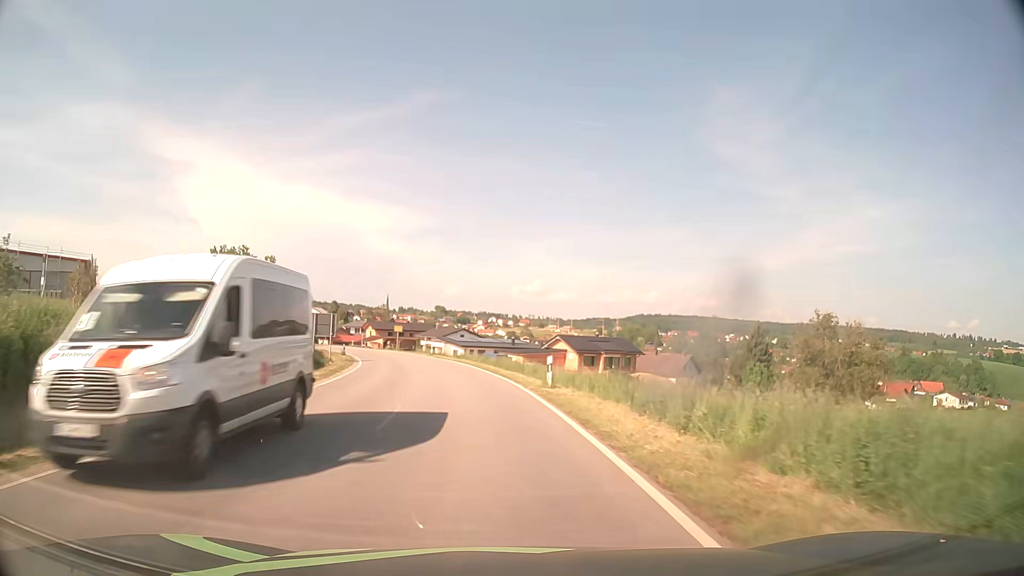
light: Day
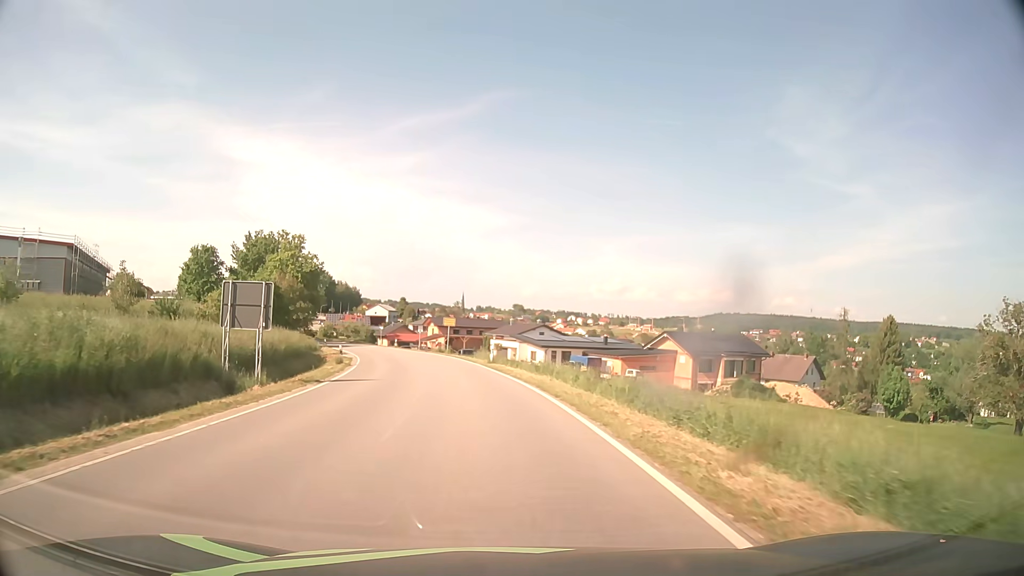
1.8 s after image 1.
(-1.7, +25.0) m; -7°
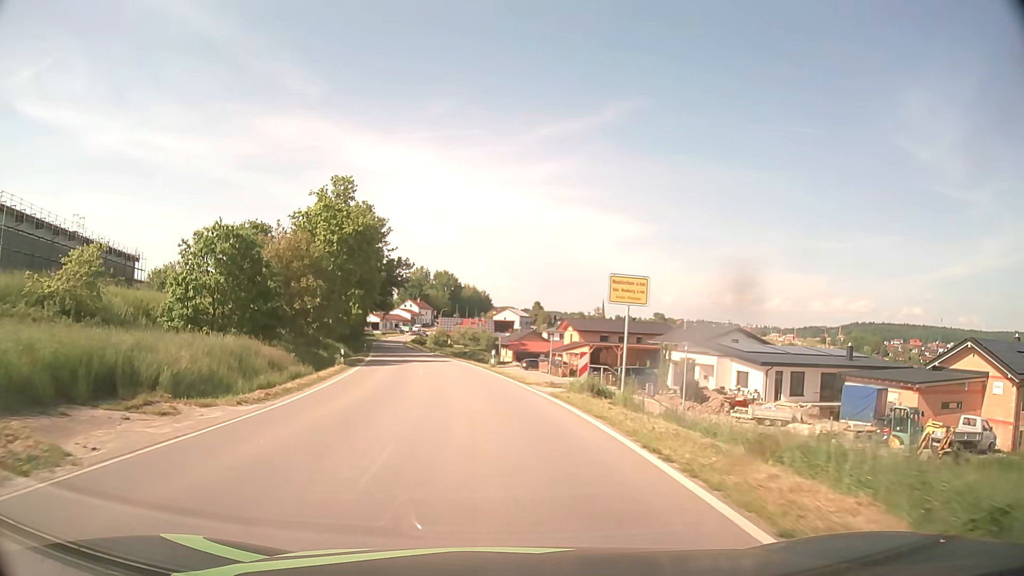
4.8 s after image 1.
(-3.9, +39.3) m; -12°
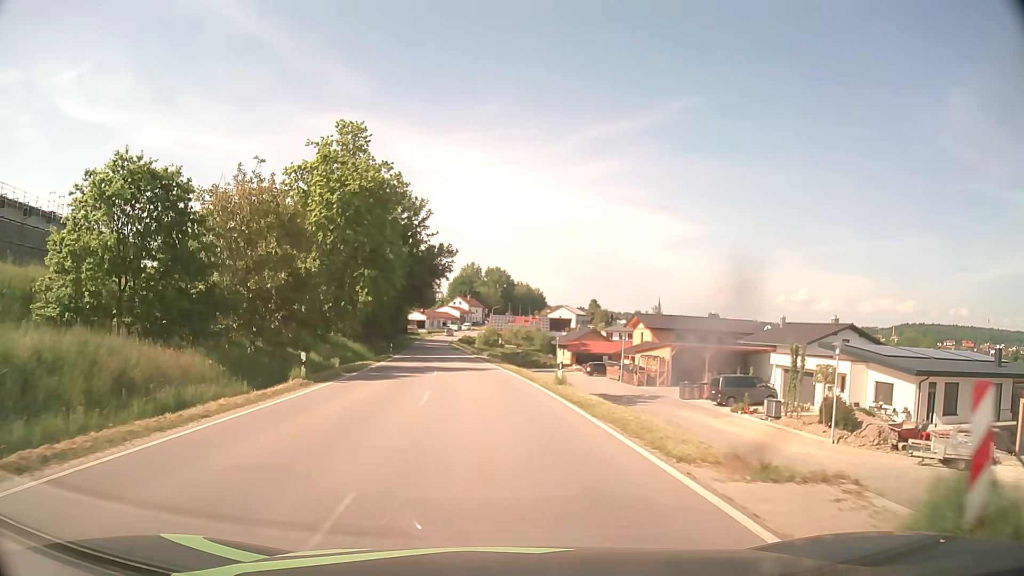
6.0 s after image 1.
(-0.6, +15.0) m; -4°
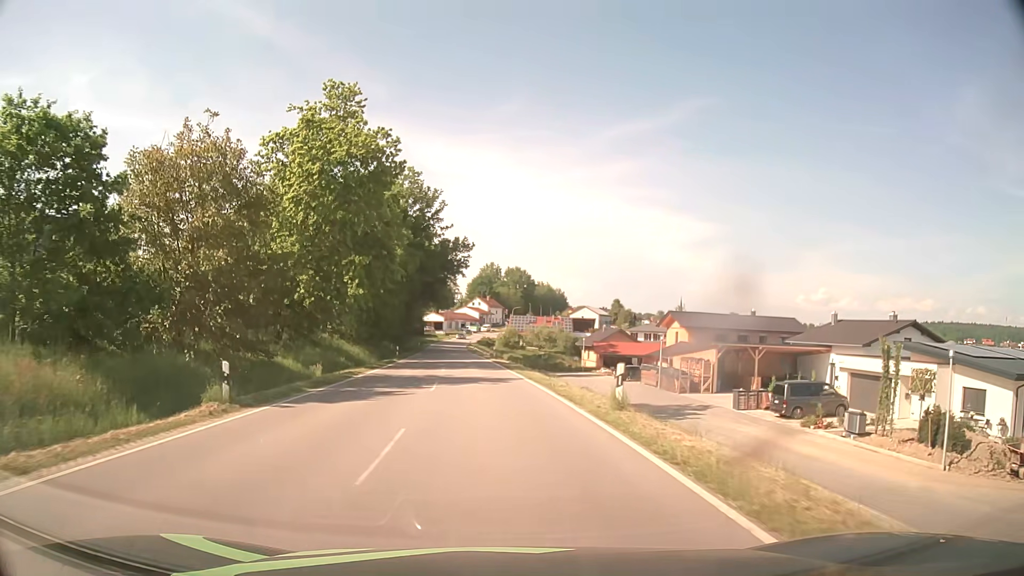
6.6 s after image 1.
(-0.1, +7.6) m; -2°
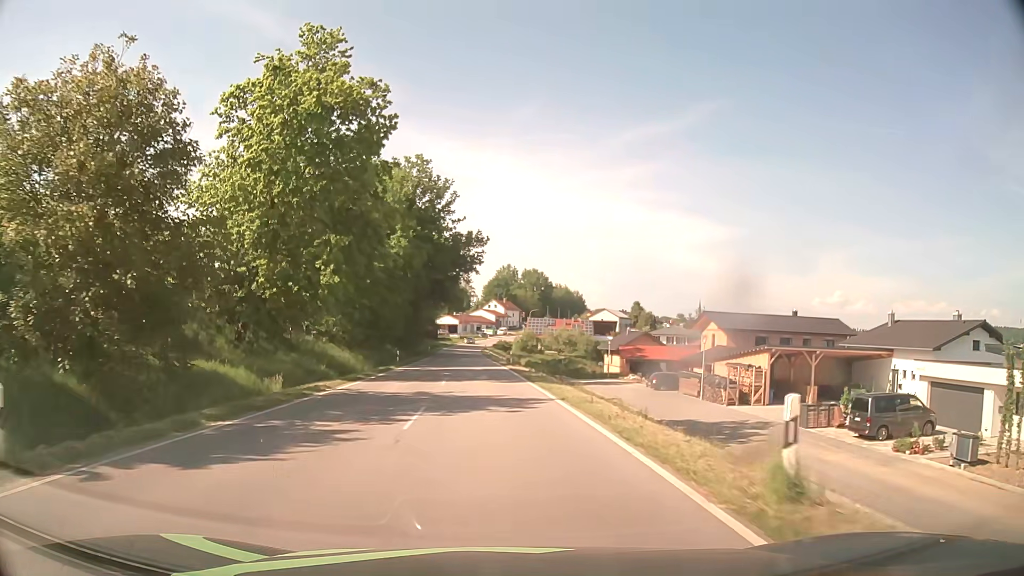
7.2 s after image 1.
(-0.1, +7.6) m; -1°
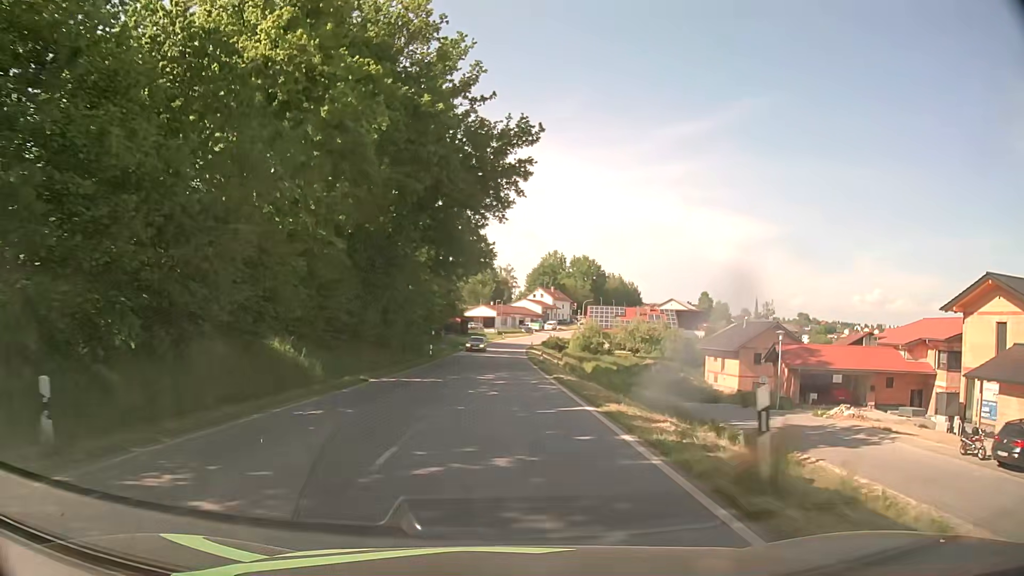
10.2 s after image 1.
(-1.5, +39.1) m; -3°
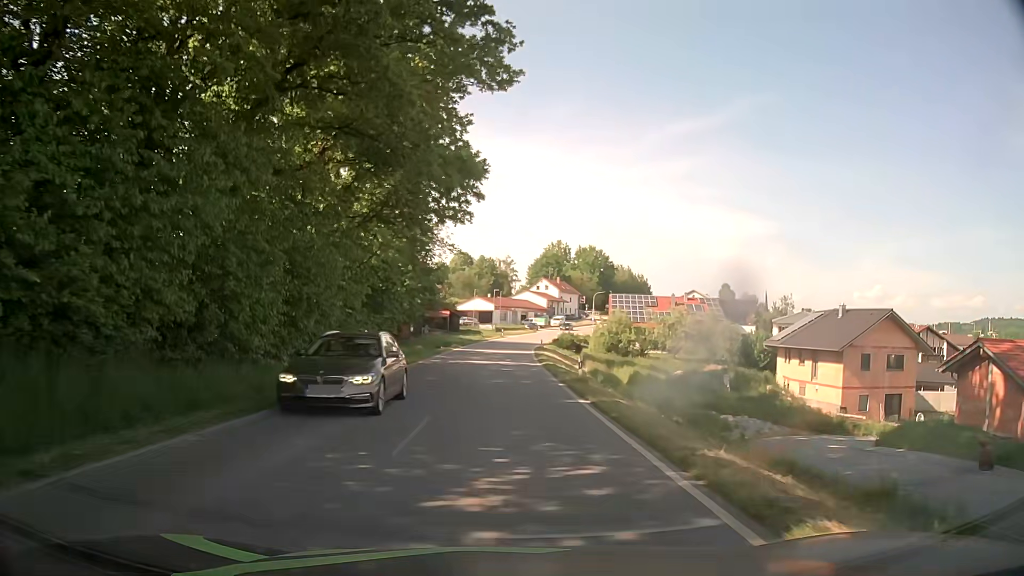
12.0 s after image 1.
(-0.1, +23.2) m; 0°
(0, +10) (0, +20) (0, +30) (0, +40) (0, +50) (+1, +60) (+1, +70) (+2, +80) (+3, +90) (+5, +100) m
